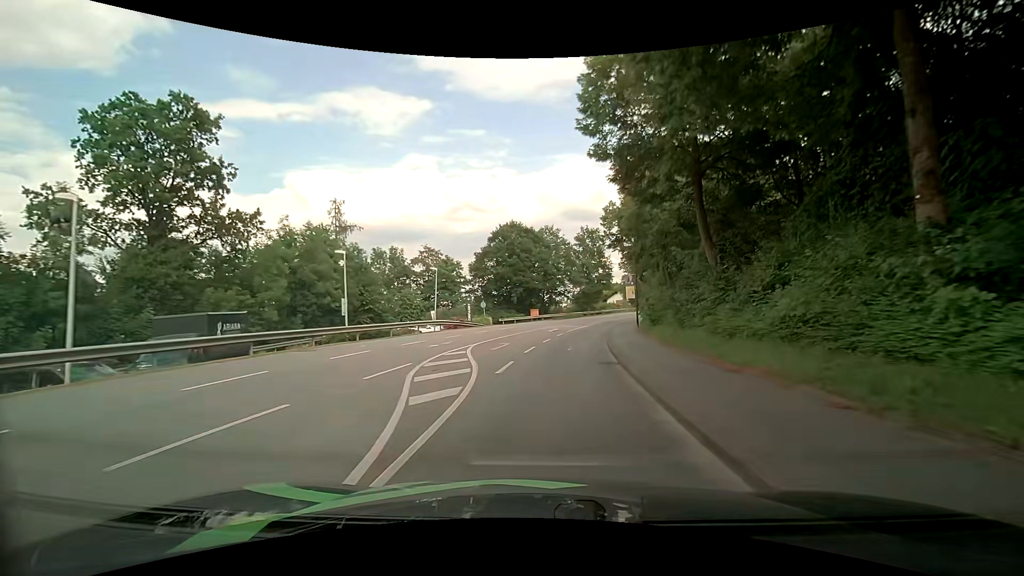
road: tertiary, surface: asphalt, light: Day
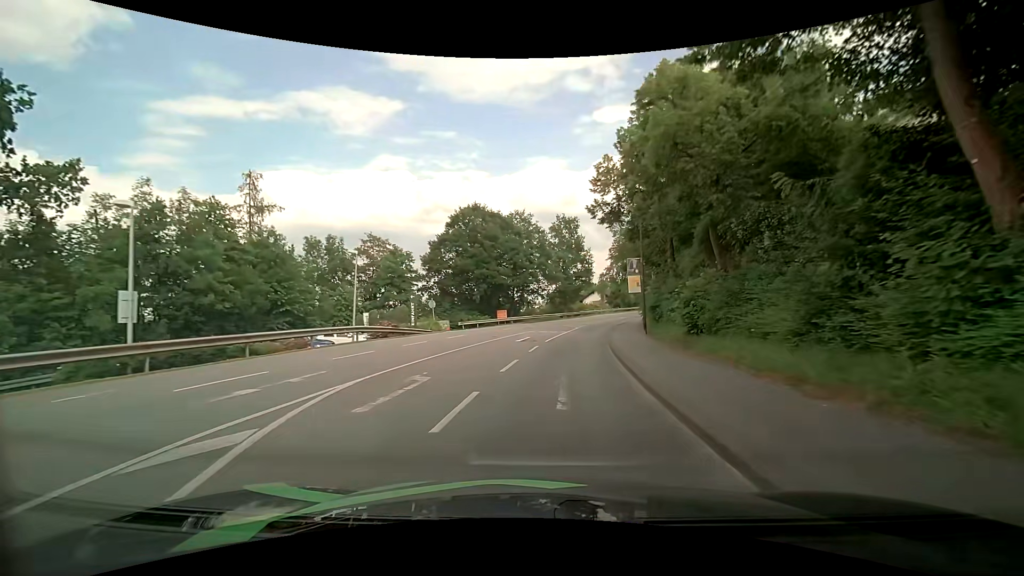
(+0.3, +11.8) m; +3°
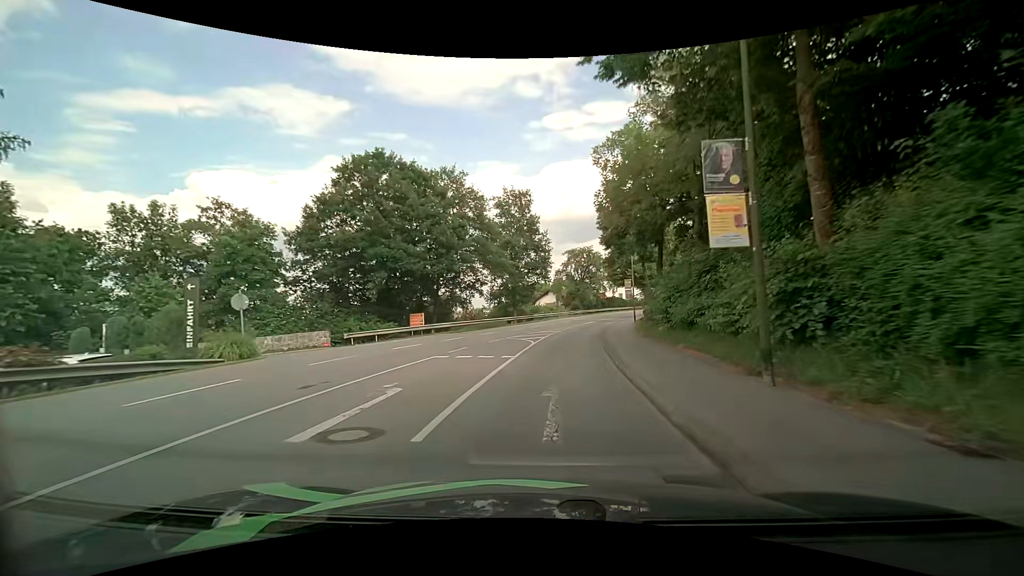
(+1.0, +18.3) m; +5°
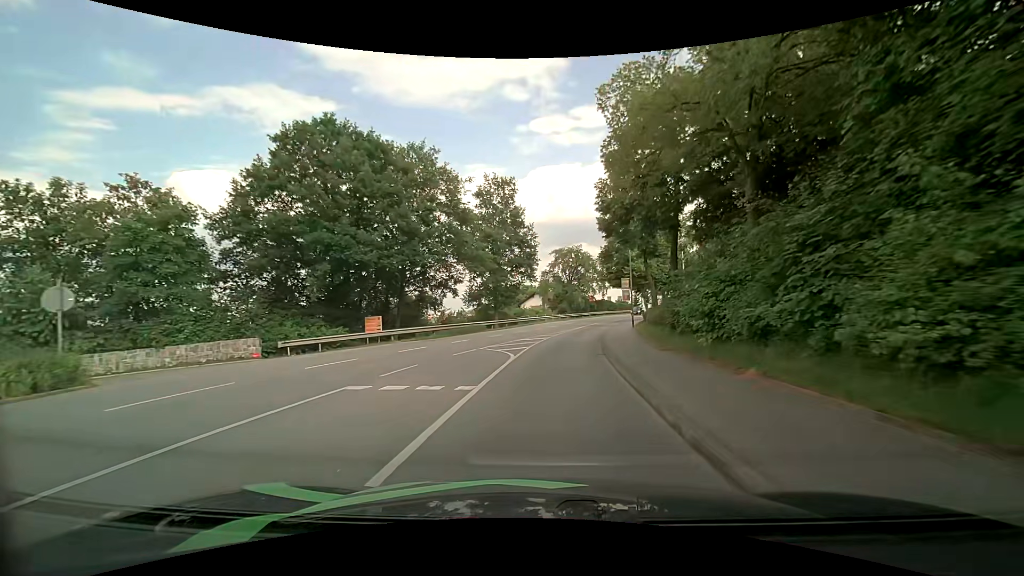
(+0.1, +6.2) m; +1°
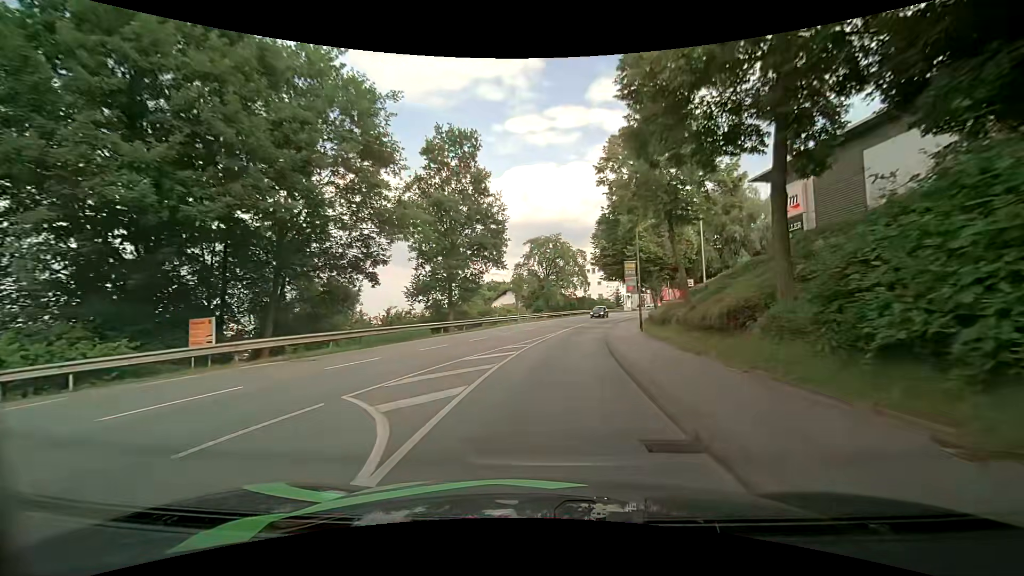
(+0.5, +12.4) m; +4°
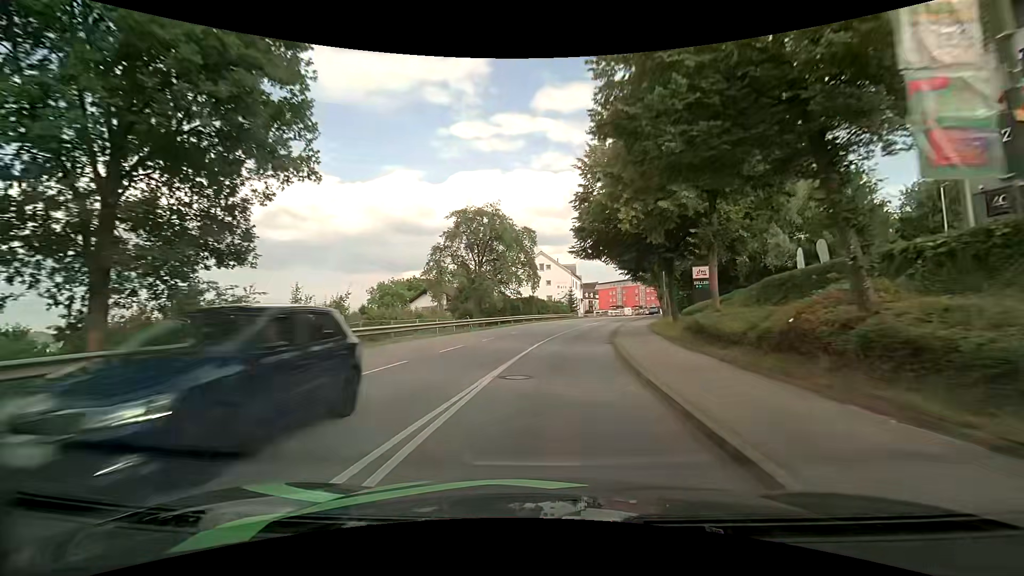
(+1.1, +24.8) m; +6°
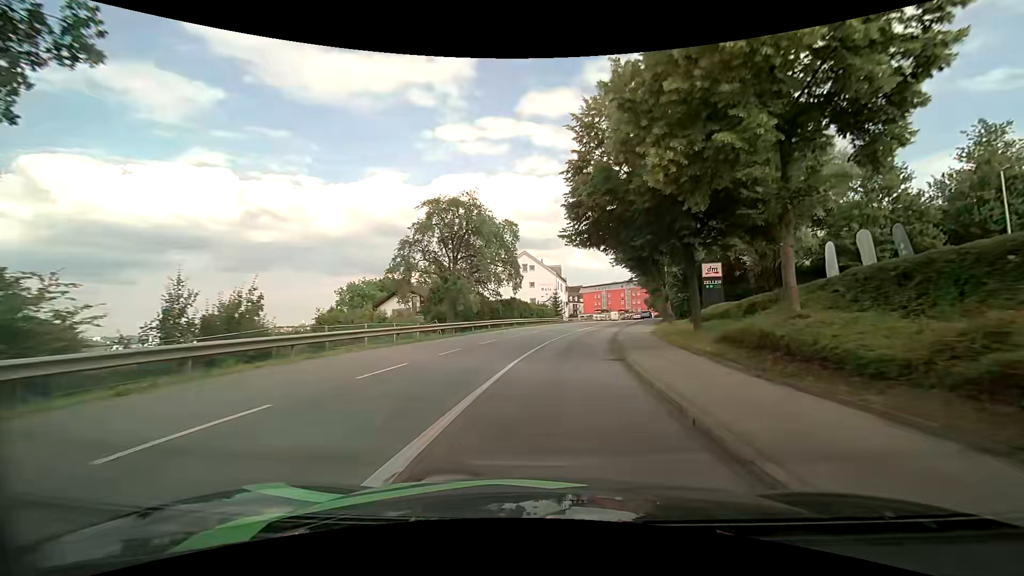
(+0.1, +6.3) m; +2°
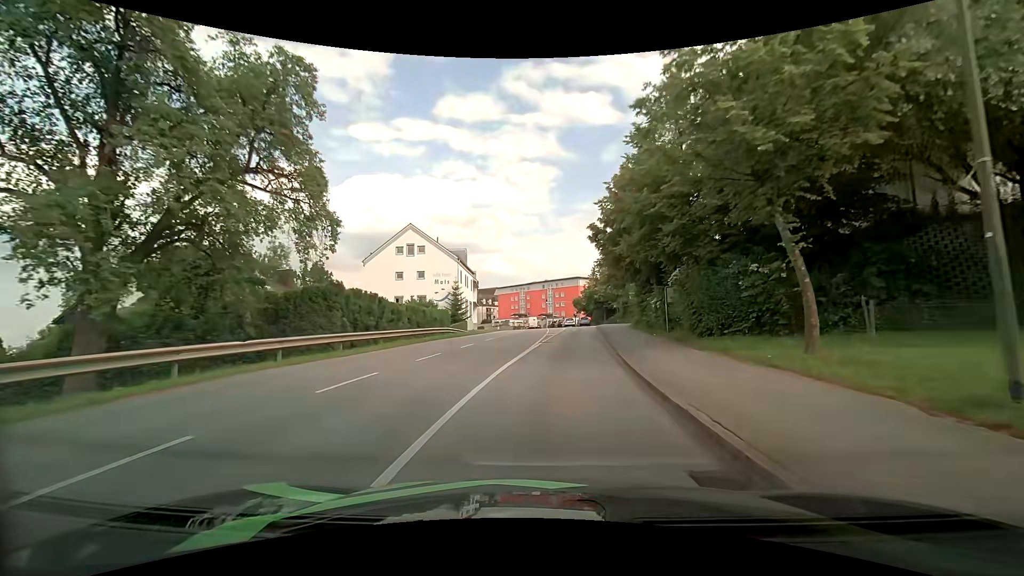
(+2.5, +30.9) m; +10°
(0, +10) (+1, +20) (+2, +30) (+3, +40) (+4, +50) (+4, +60) (+5, +70) (+5, +80) (+4, +90) (+3, +100) m
